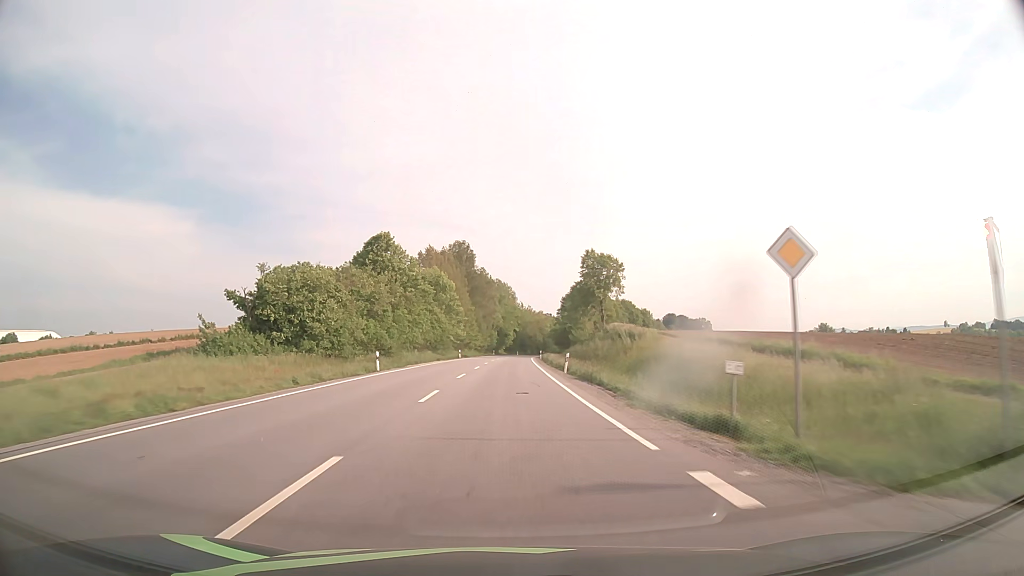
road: primary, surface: asphalt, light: Day
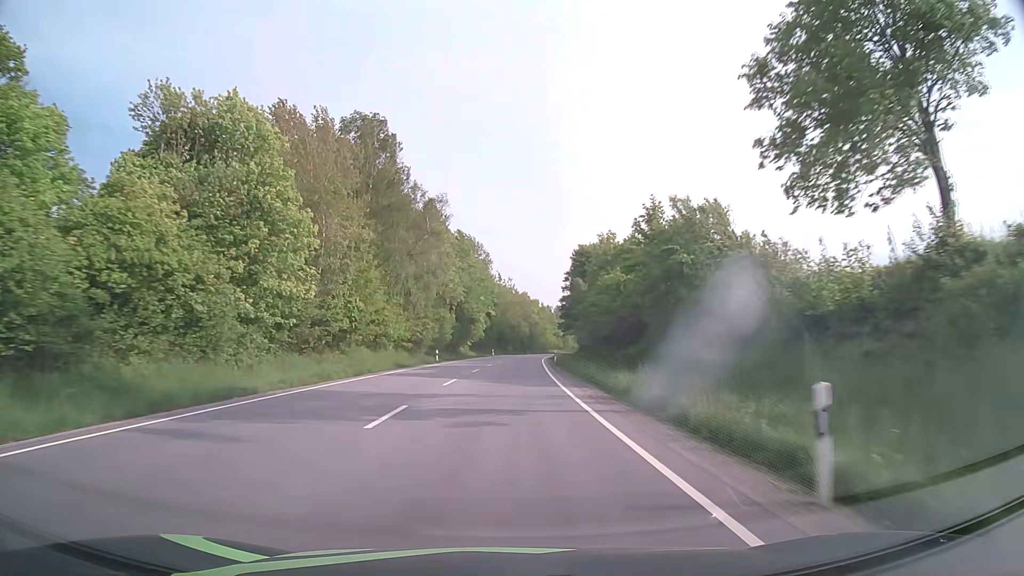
(+1.3, +77.4) m; +2°
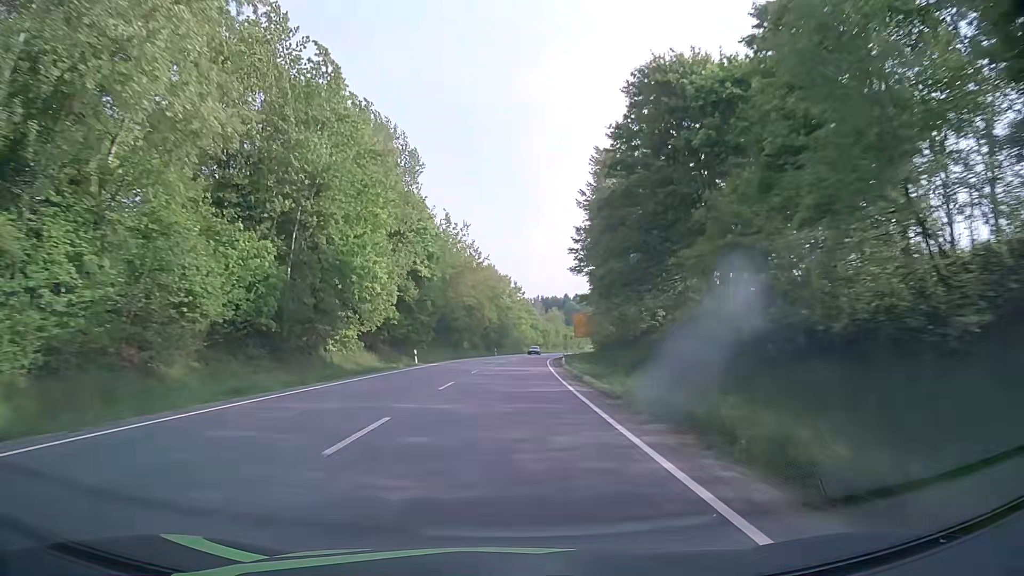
(+1.6, +62.8) m; +3°
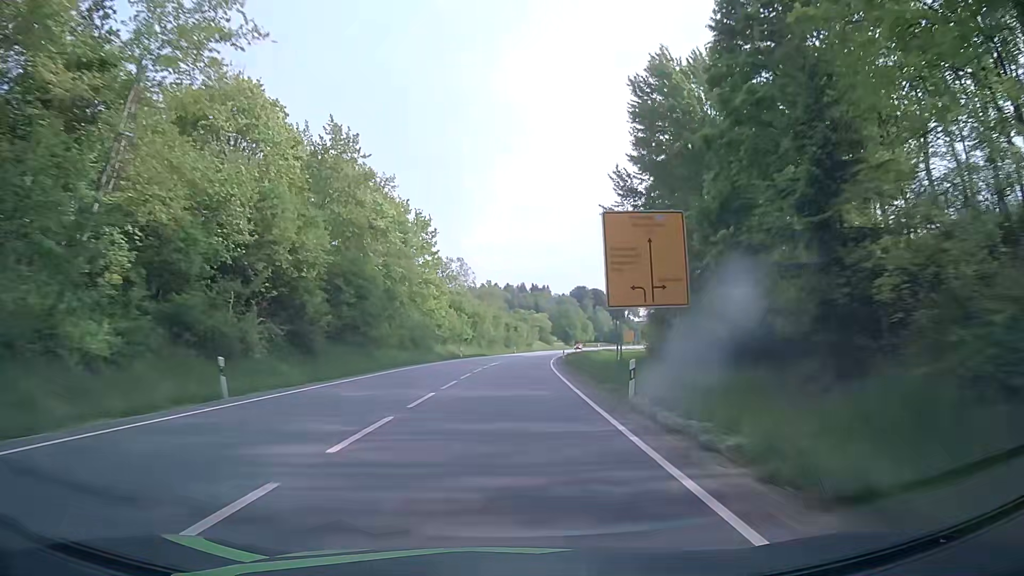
(+2.9, +78.4) m; +5°
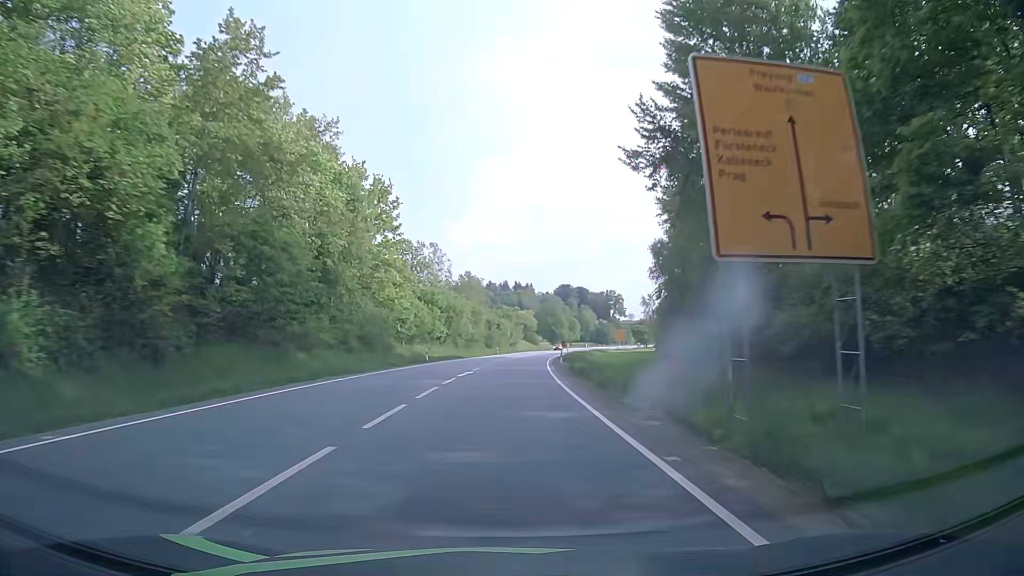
(+0.3, +15.6) m; +2°
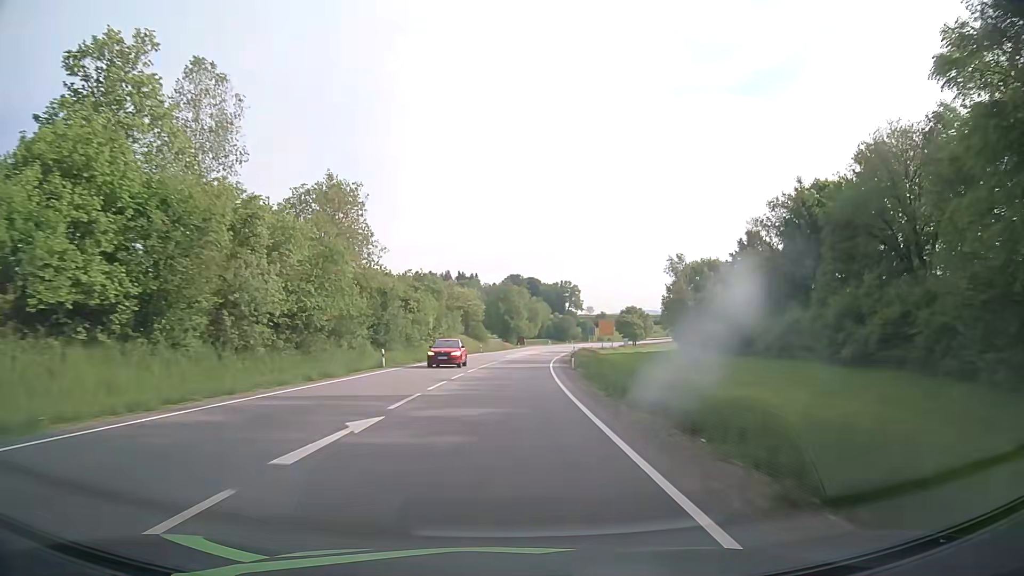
(+2.4, +62.6) m; +4°
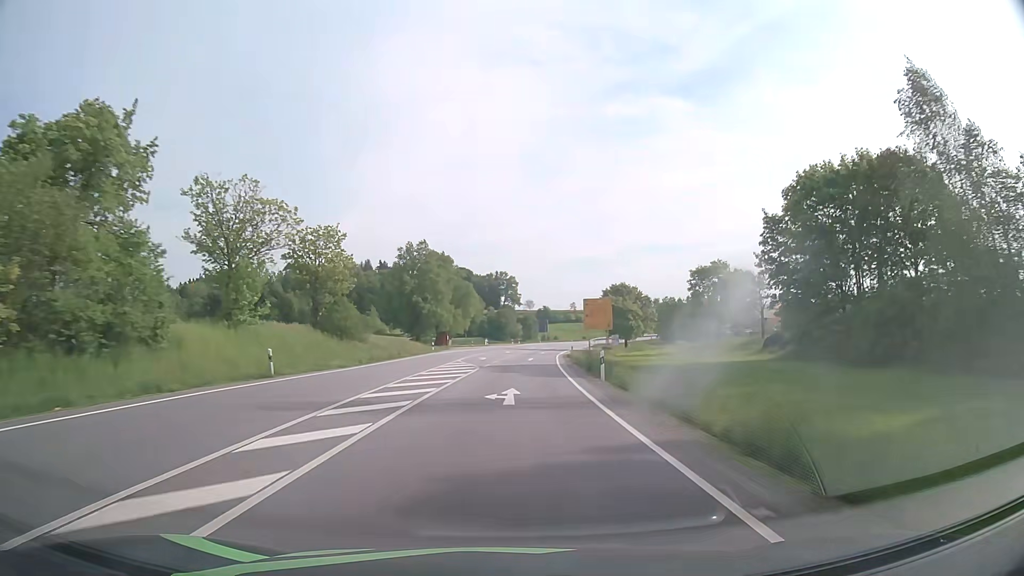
(+2.9, +62.8) m; +6°
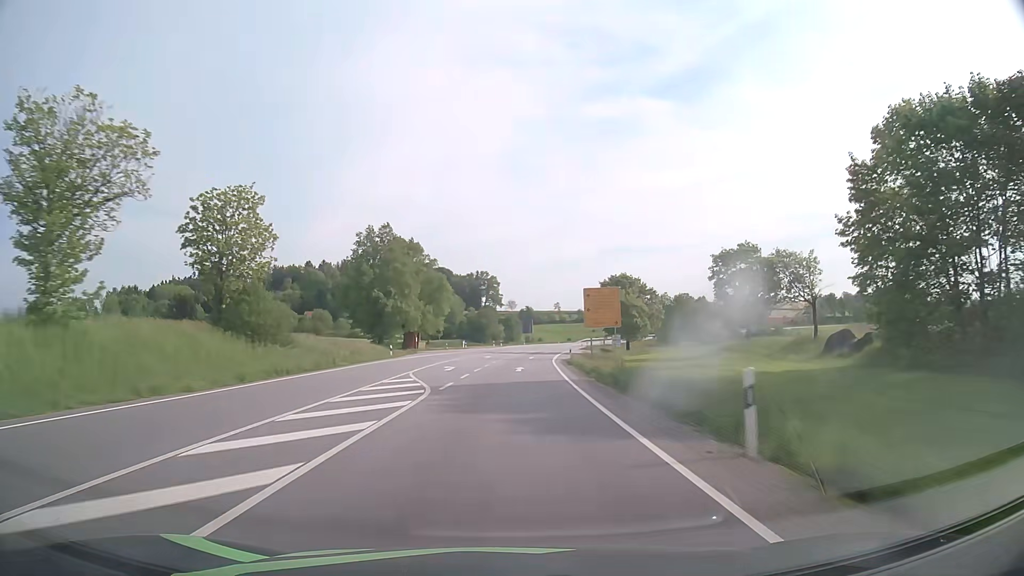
(+0.3, +15.8) m; +2°
(0, +10) (0, +20) (+1, +30) (+1, +40) (+2, +50) (+2, +60) (+3, +70) (+4, +80) (+6, +90) (+7, +100) m
